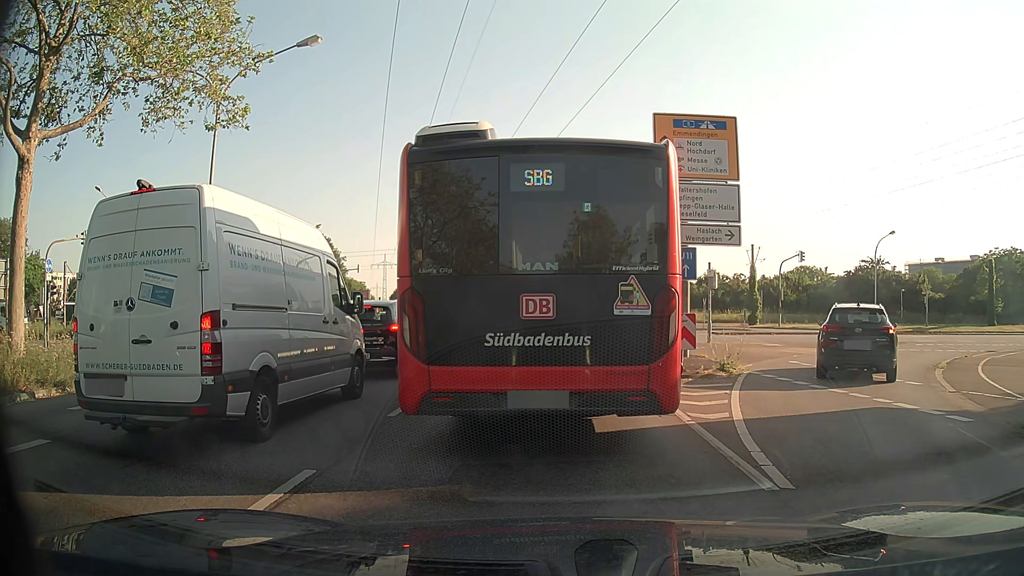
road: primary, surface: asphalt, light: Day
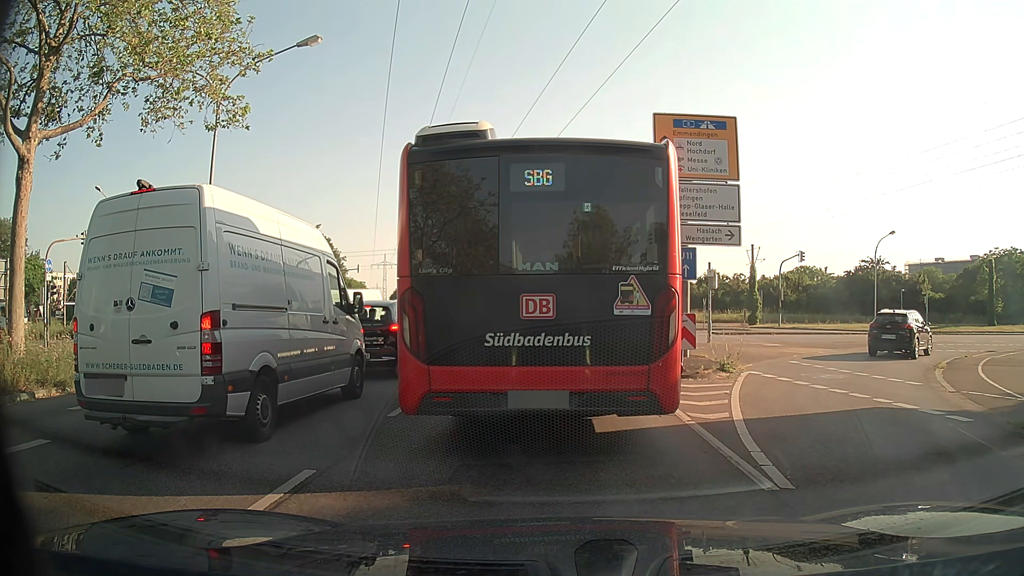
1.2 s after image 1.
(0.0, 0.0) m; 0°
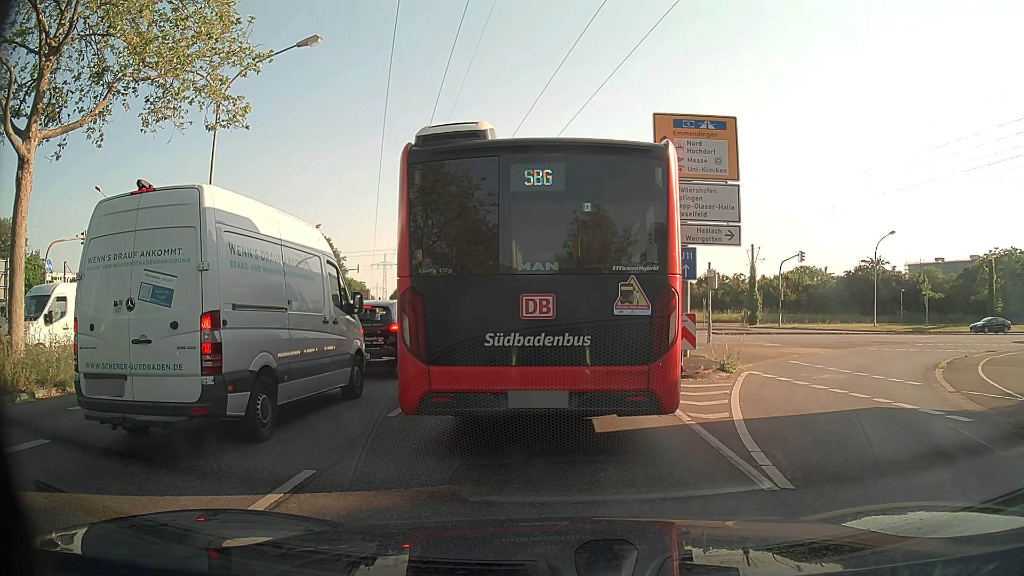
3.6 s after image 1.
(0.0, 0.0) m; 0°
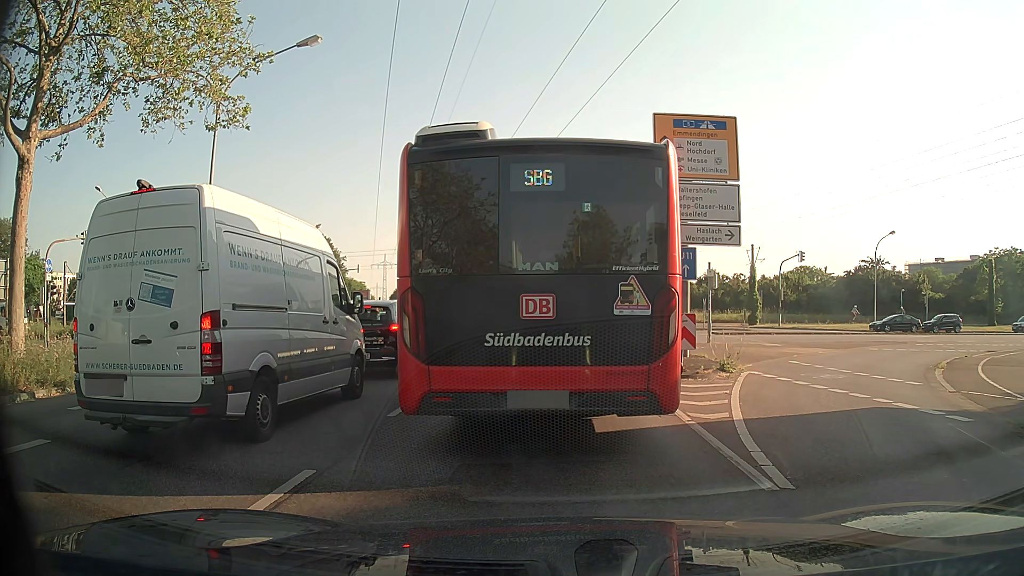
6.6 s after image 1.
(0.0, 0.0) m; 0°
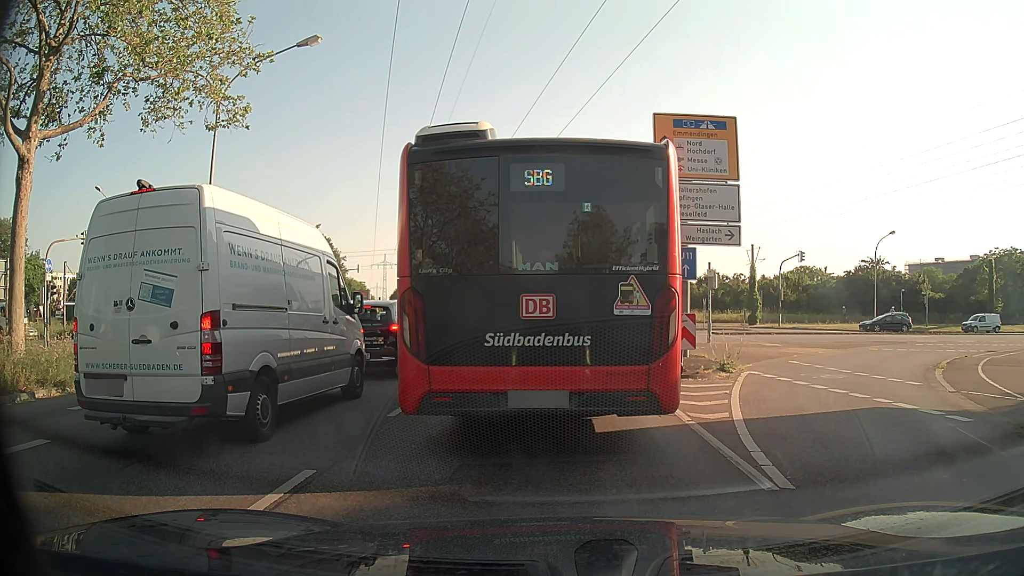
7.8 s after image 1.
(0.0, 0.0) m; 0°
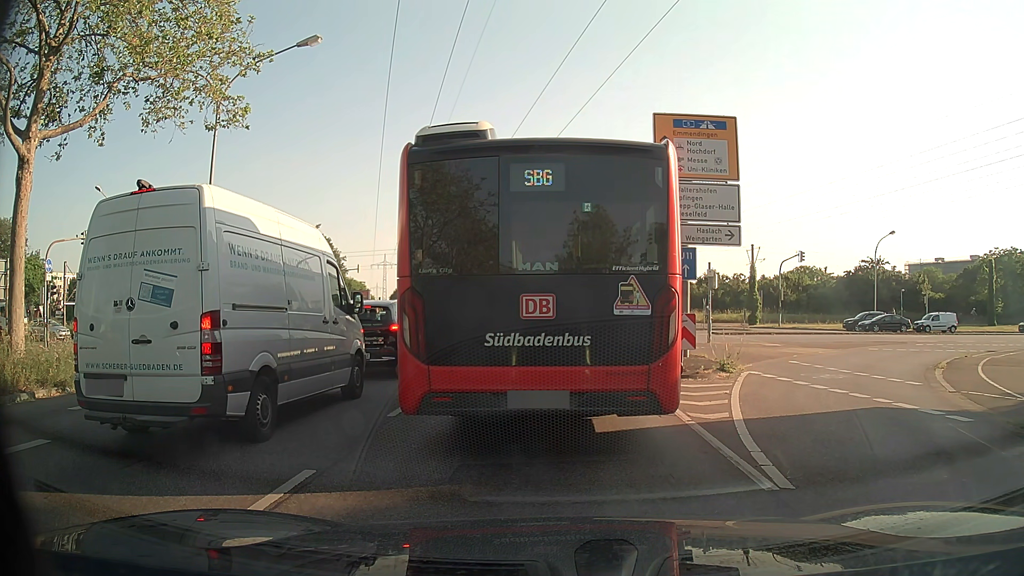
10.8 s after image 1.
(0.0, 0.0) m; 0°
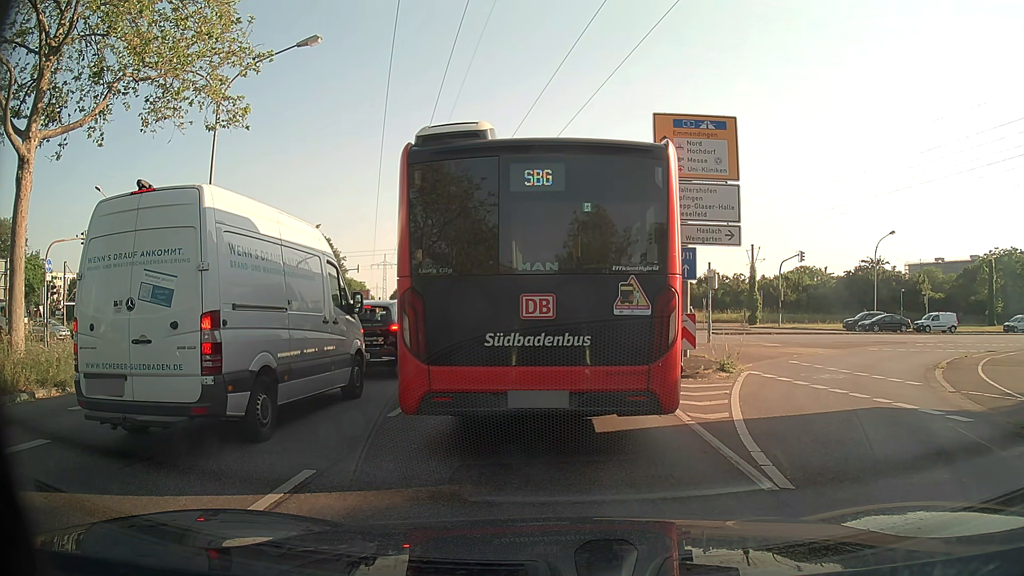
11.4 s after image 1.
(0.0, 0.0) m; 0°
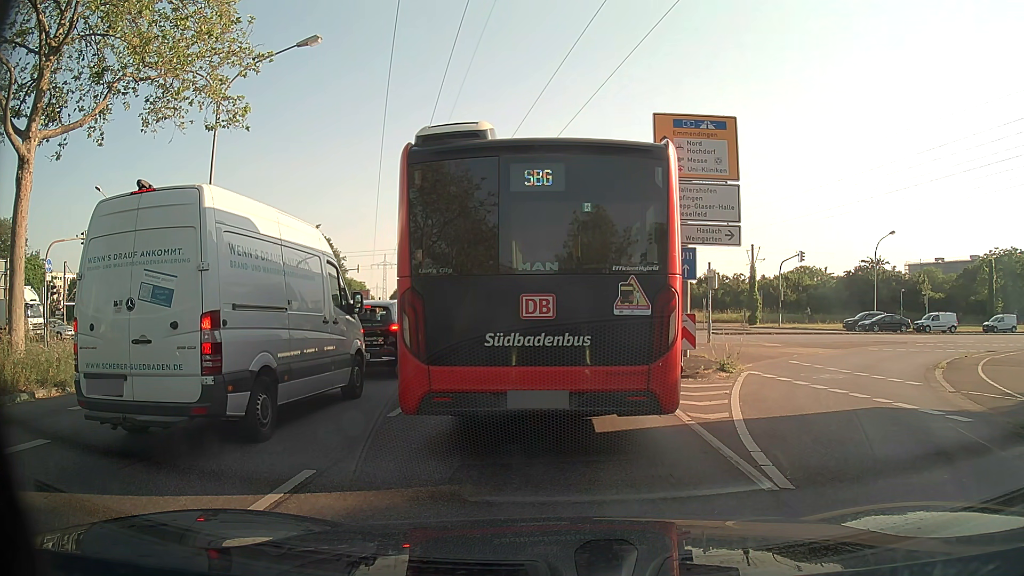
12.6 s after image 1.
(0.0, 0.0) m; 0°
(-1, +10) (-2, +20) (-3, +30) (-4, +40) (-5, +50) (-6, +60) (-8, +70) (-10, +79) (-11, +89) (-13, +99) m
